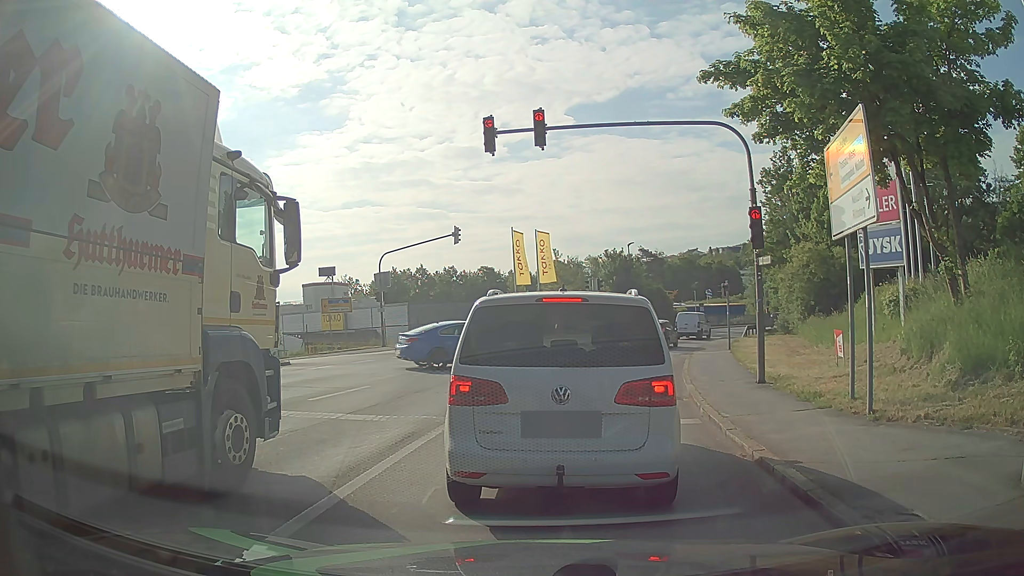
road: tertiary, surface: asphalt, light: Day
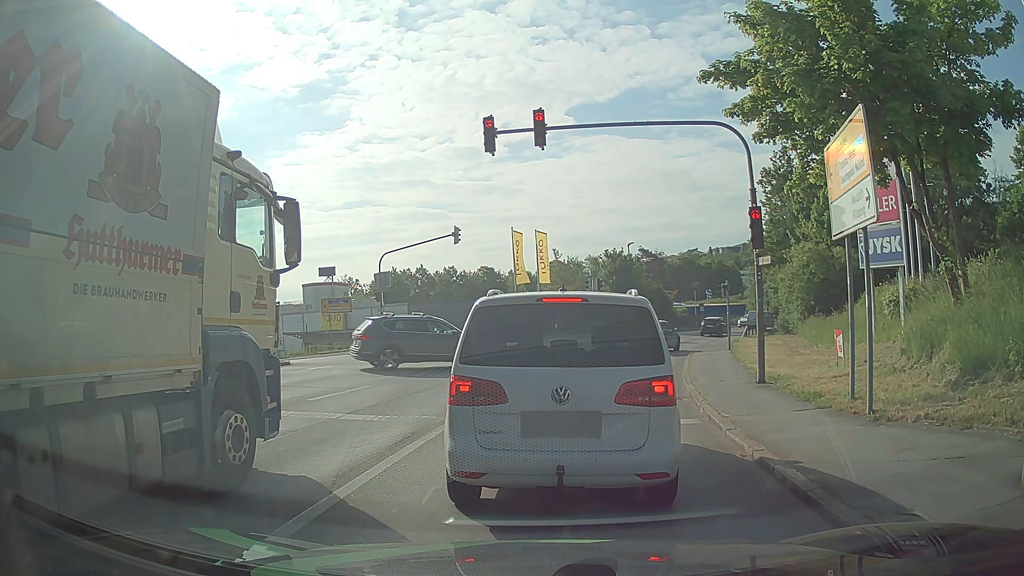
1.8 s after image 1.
(0.0, 0.0) m; 0°
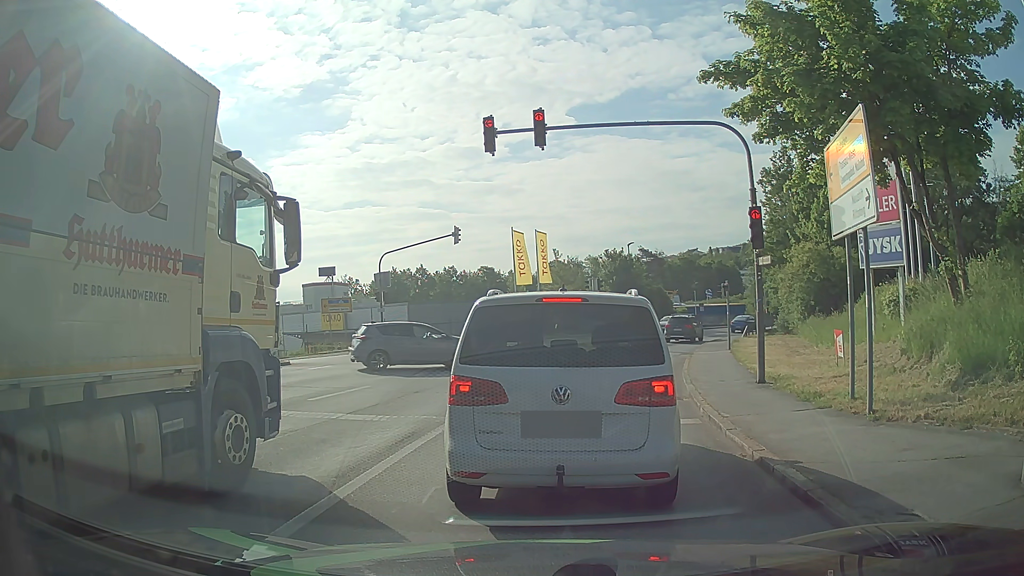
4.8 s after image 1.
(0.0, 0.0) m; 0°
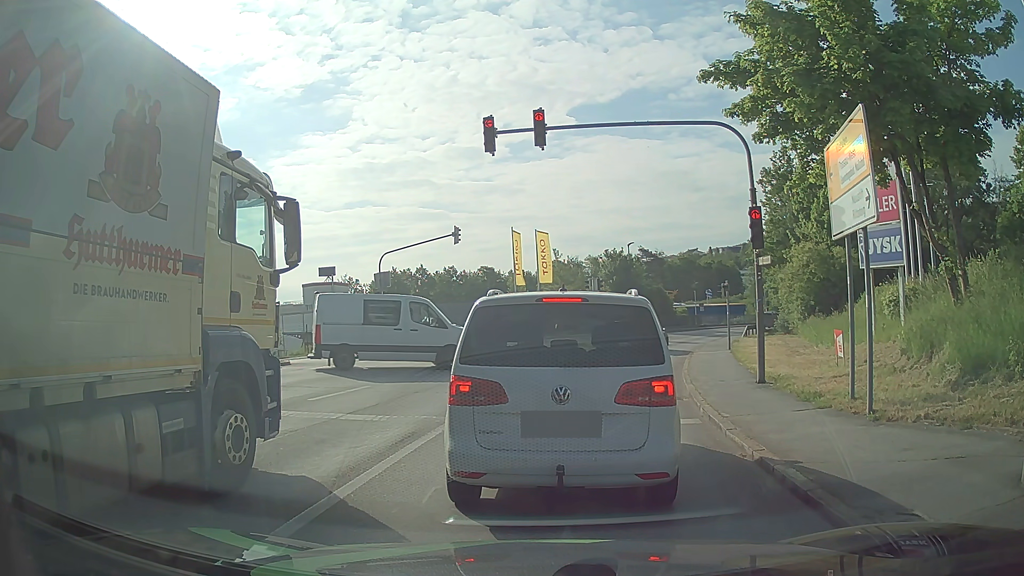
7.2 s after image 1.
(0.0, 0.0) m; 0°
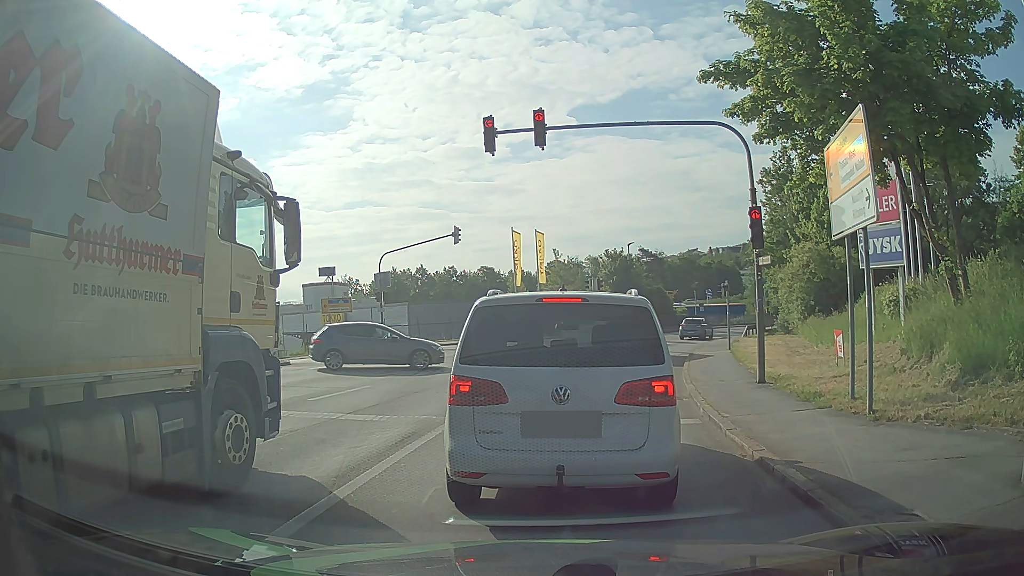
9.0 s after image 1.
(0.0, 0.0) m; 0°
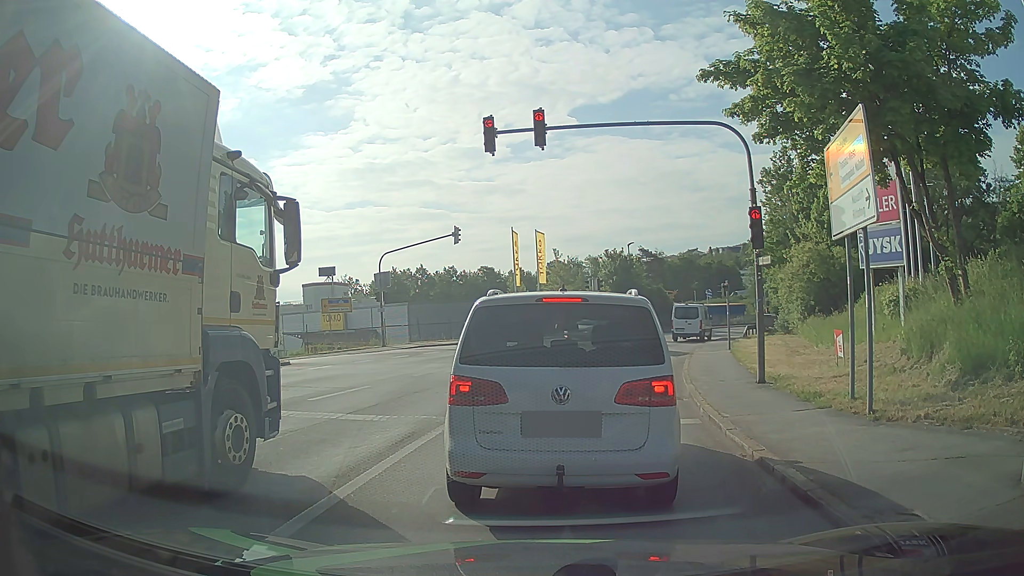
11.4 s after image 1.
(0.0, 0.0) m; 0°
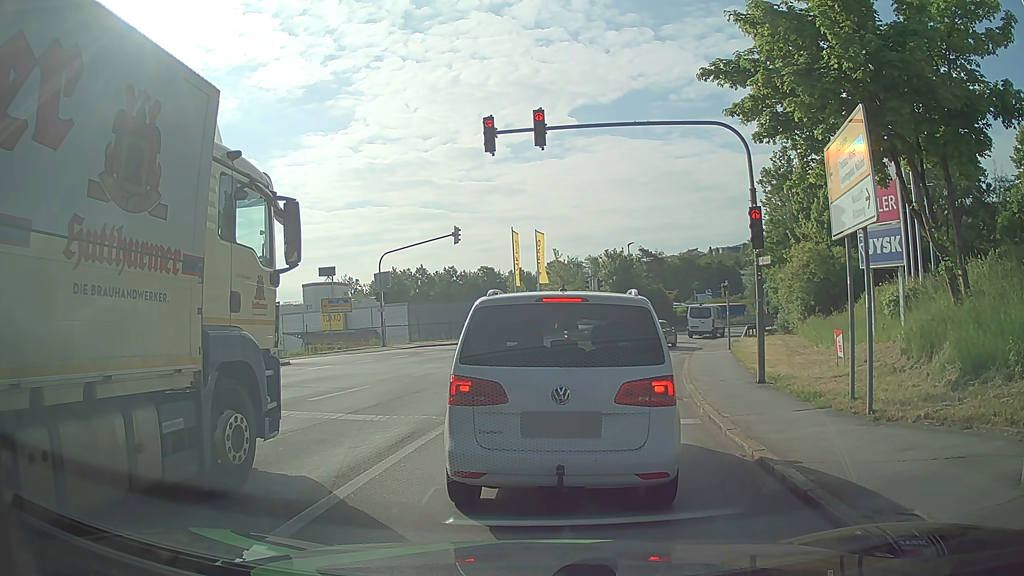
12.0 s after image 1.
(0.0, 0.0) m; 0°
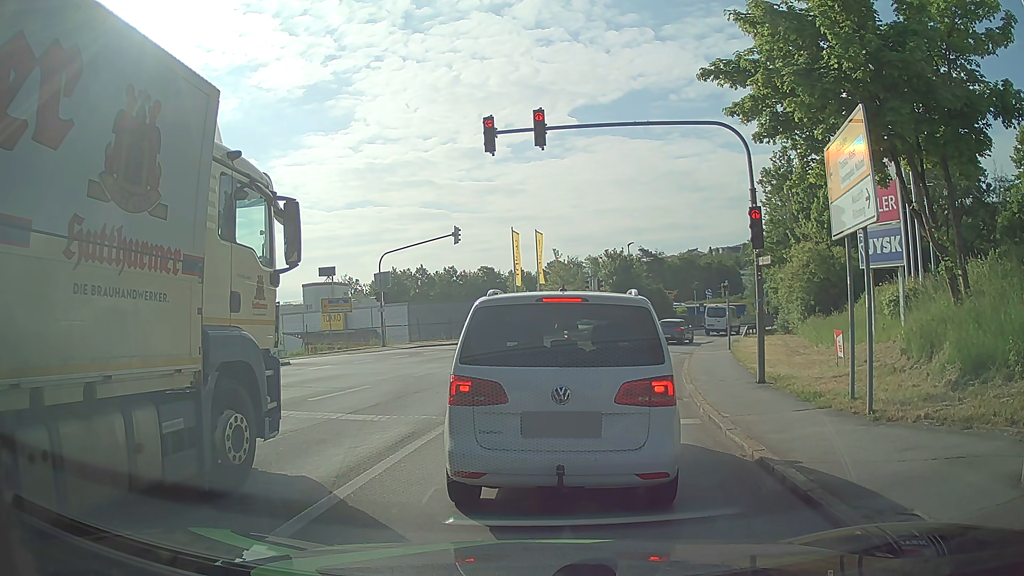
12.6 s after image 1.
(0.0, 0.0) m; 0°
